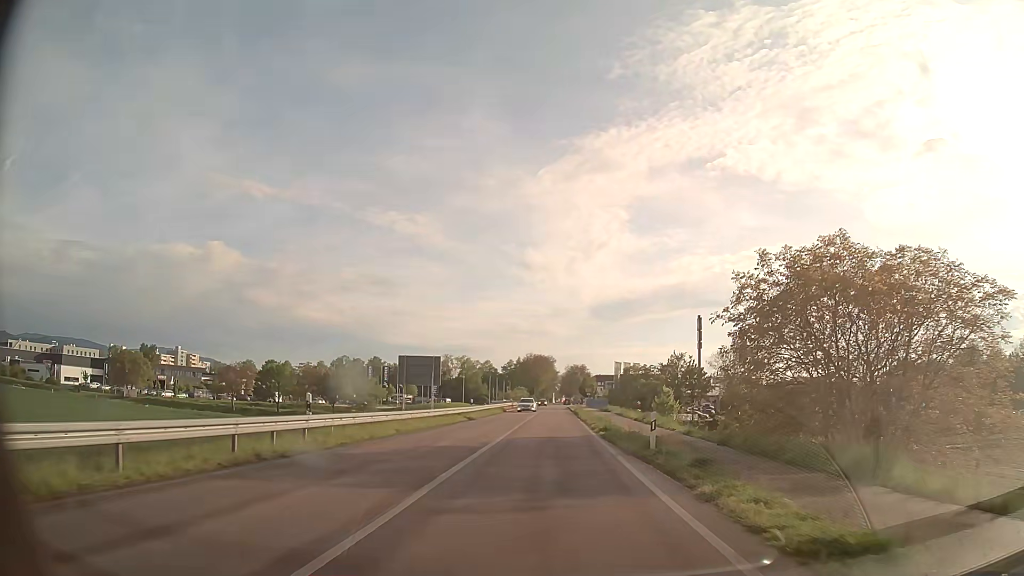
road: tertiary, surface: asphalt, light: Day
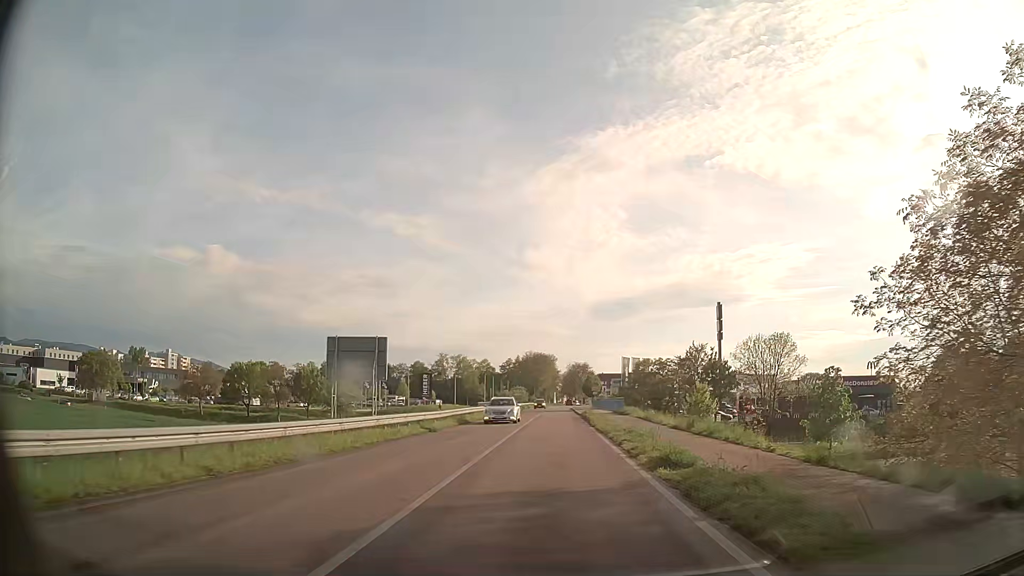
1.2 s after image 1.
(0.0, +13.9) m; 0°
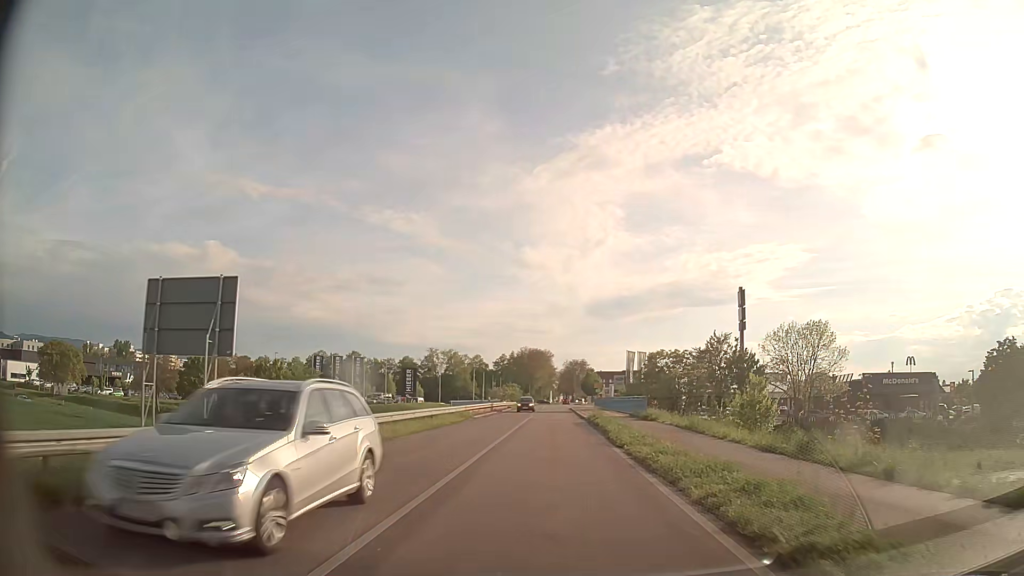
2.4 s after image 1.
(0.0, +13.9) m; 0°
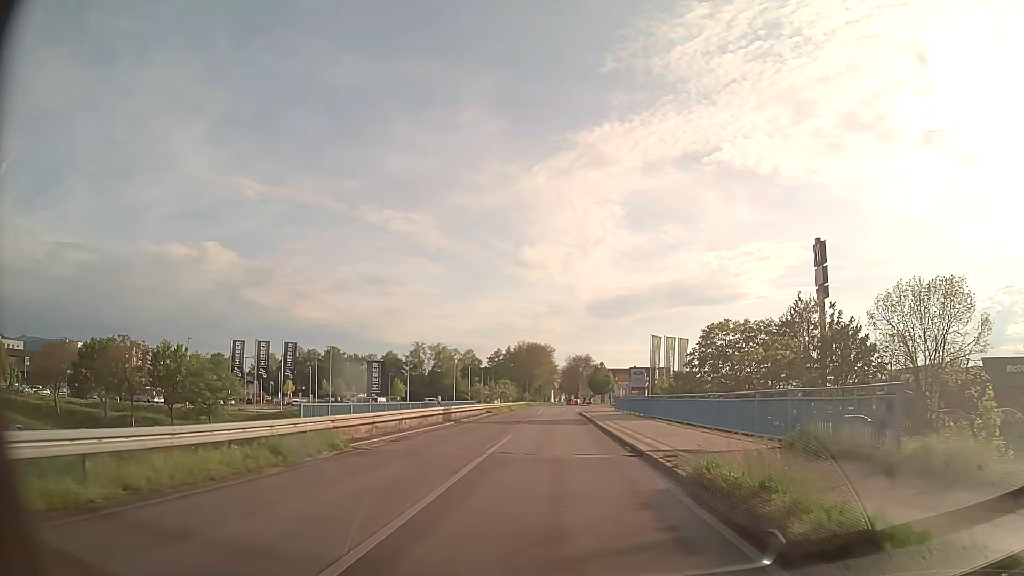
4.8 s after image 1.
(+0.1, +27.2) m; 0°
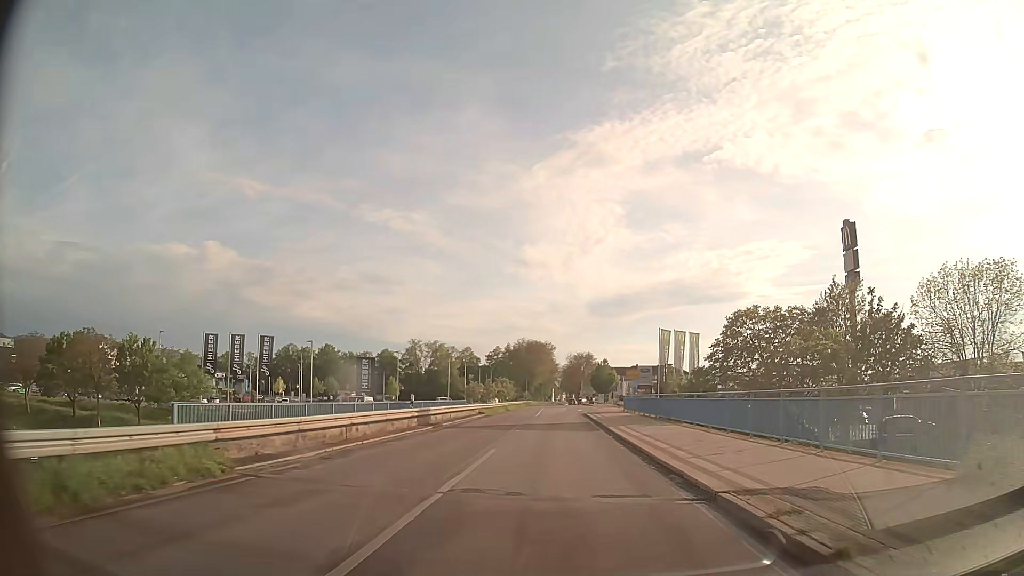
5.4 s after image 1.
(0.0, +6.6) m; 0°
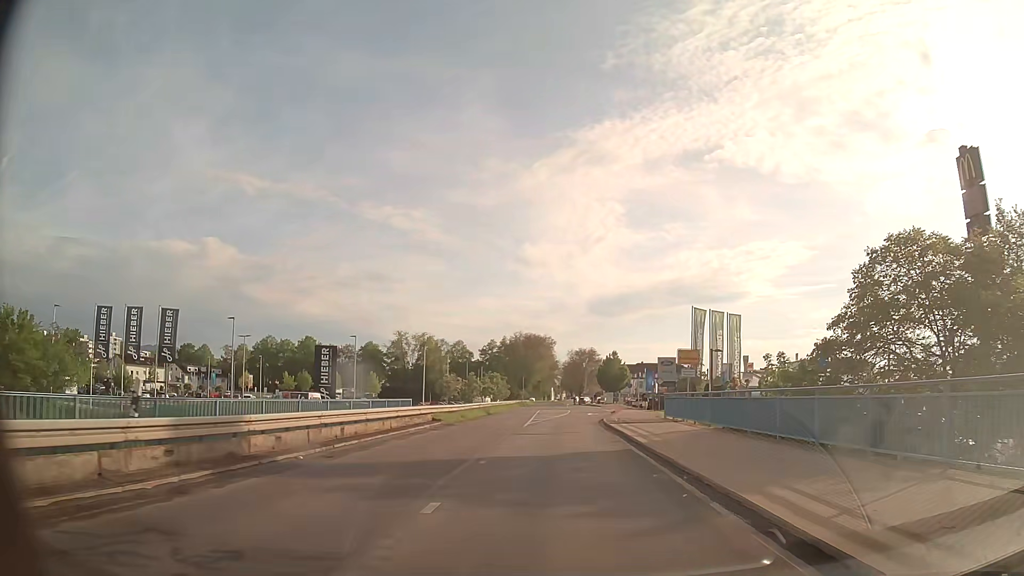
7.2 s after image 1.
(-0.1, +18.9) m; 0°
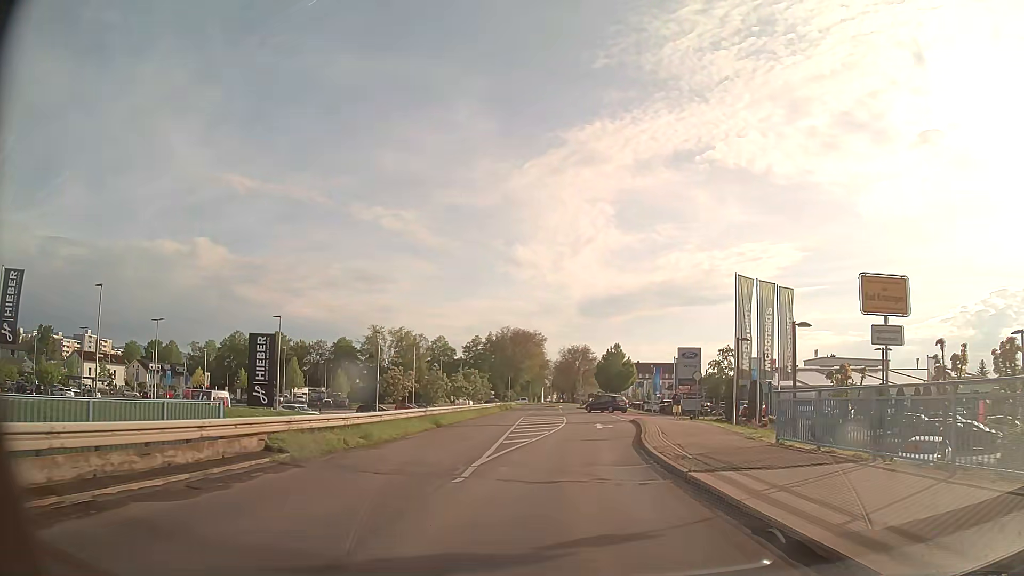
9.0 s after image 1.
(0.0, +17.6) m; +1°
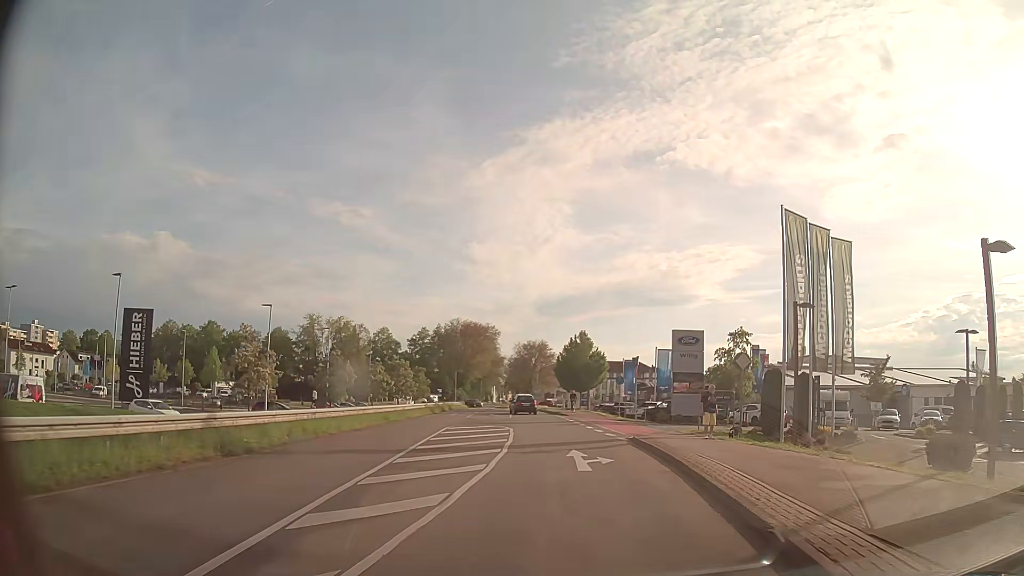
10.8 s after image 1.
(+0.5, +16.6) m; +4°
(0, +10) (0, +20) (0, +30) (-1, +40) (-1, +50) (-2, +60) (-3, +70) (-3, +80) (-4, +90) (-4, +100) m
